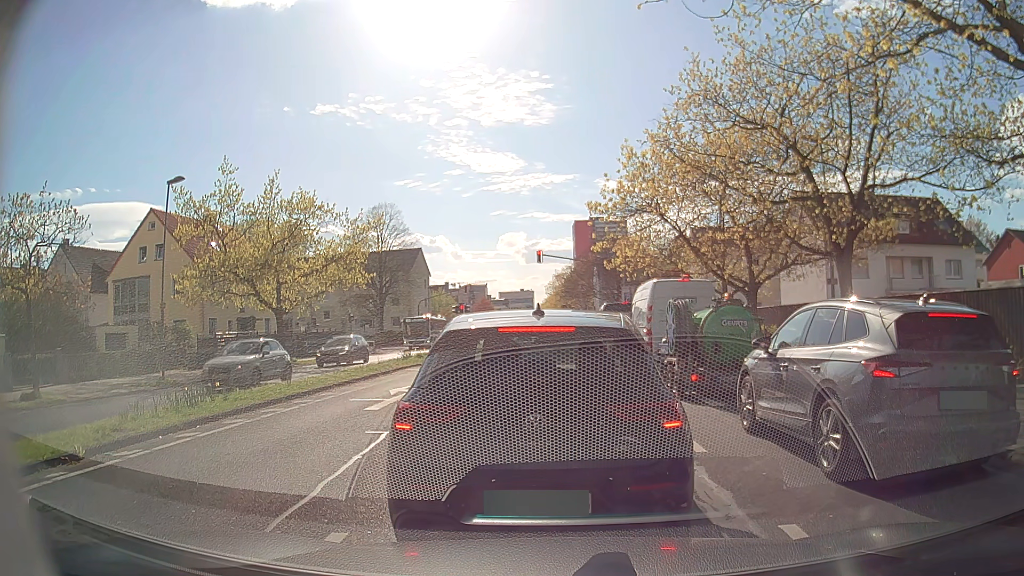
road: secondary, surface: asphalt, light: Day
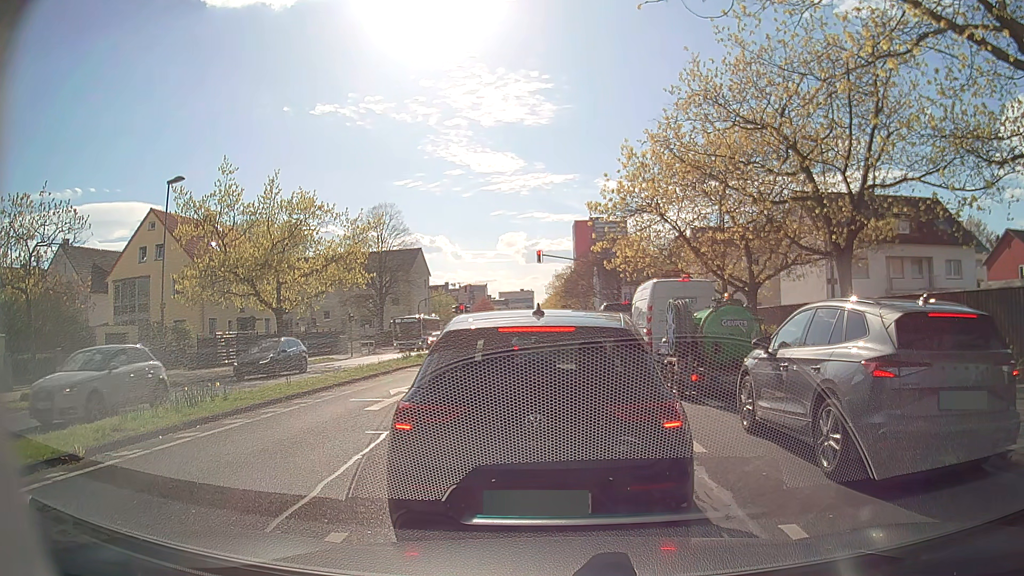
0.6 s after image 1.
(0.0, 0.0) m; 0°
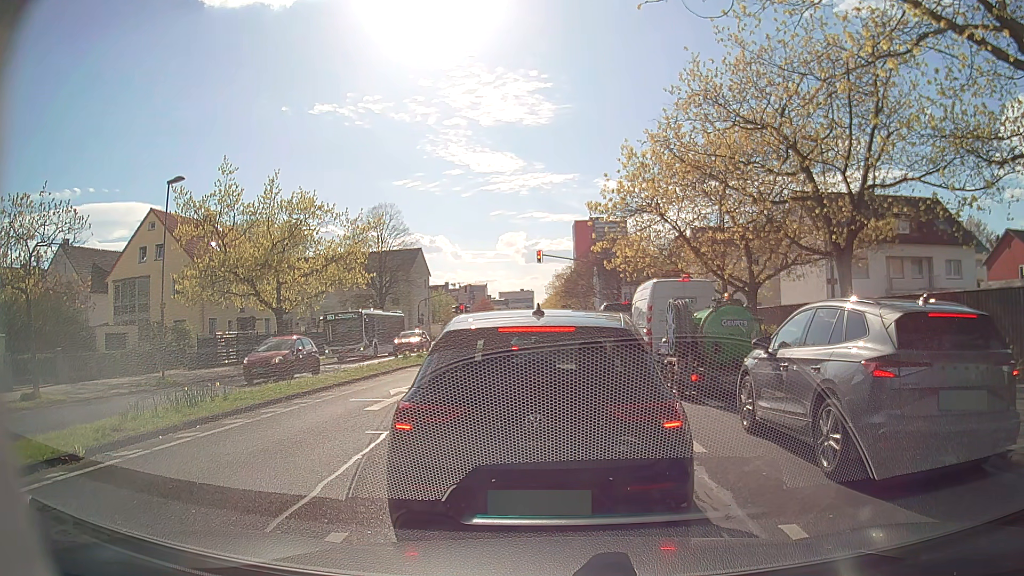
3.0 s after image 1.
(0.0, 0.0) m; 0°
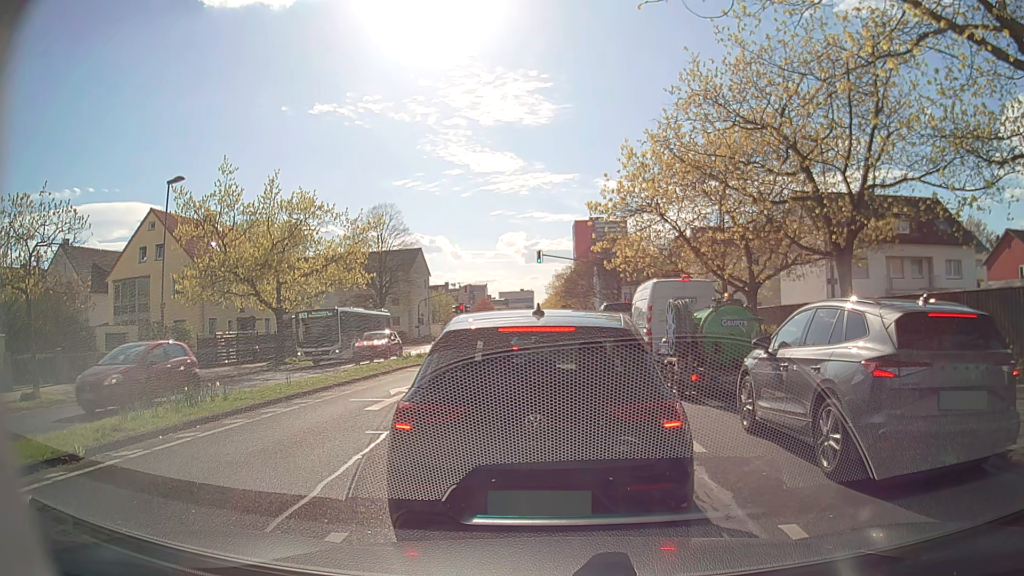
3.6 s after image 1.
(0.0, 0.0) m; 0°
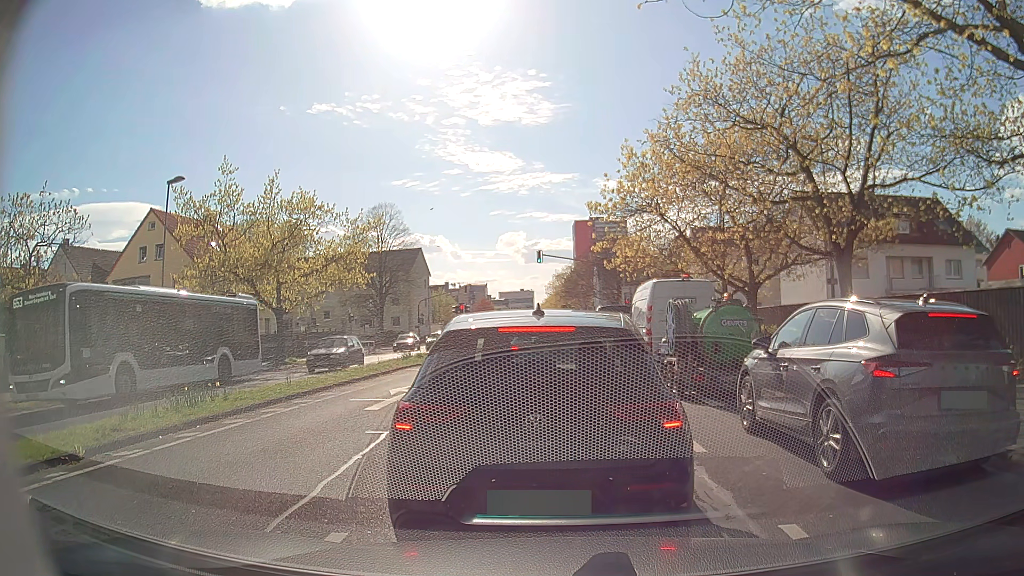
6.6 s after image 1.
(0.0, 0.0) m; 0°
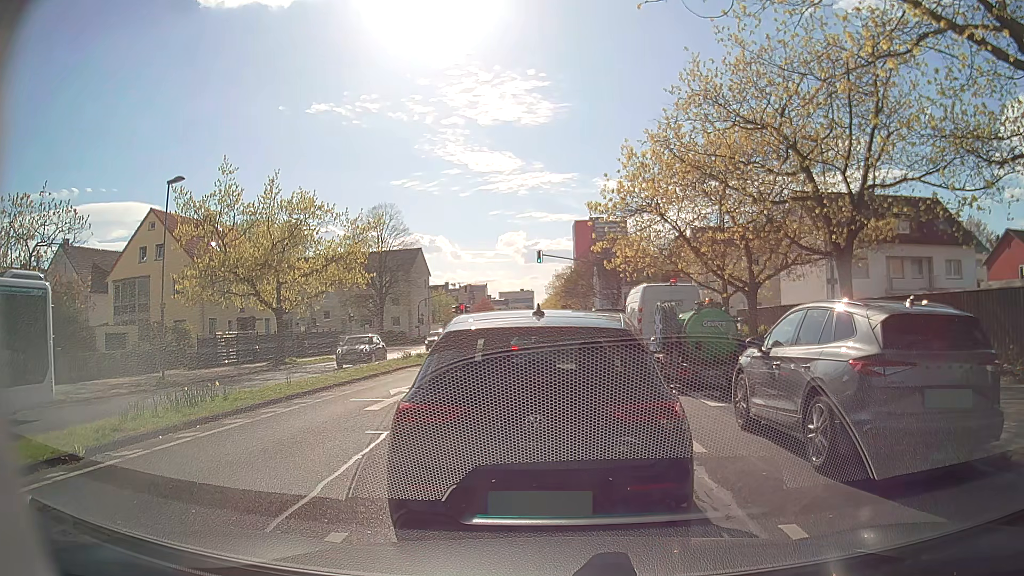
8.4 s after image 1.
(0.0, 0.0) m; 0°
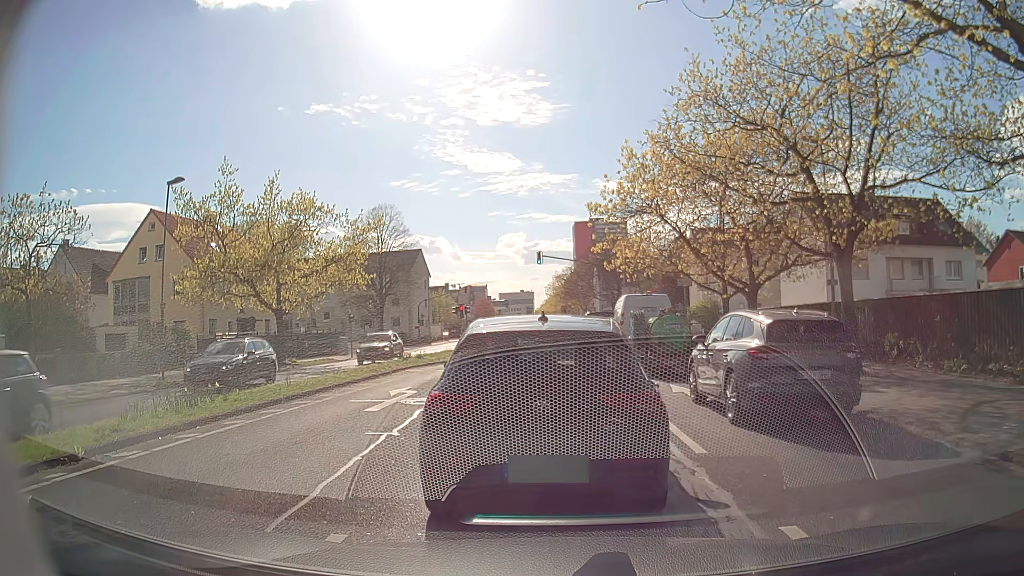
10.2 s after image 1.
(0.0, 0.0) m; 0°
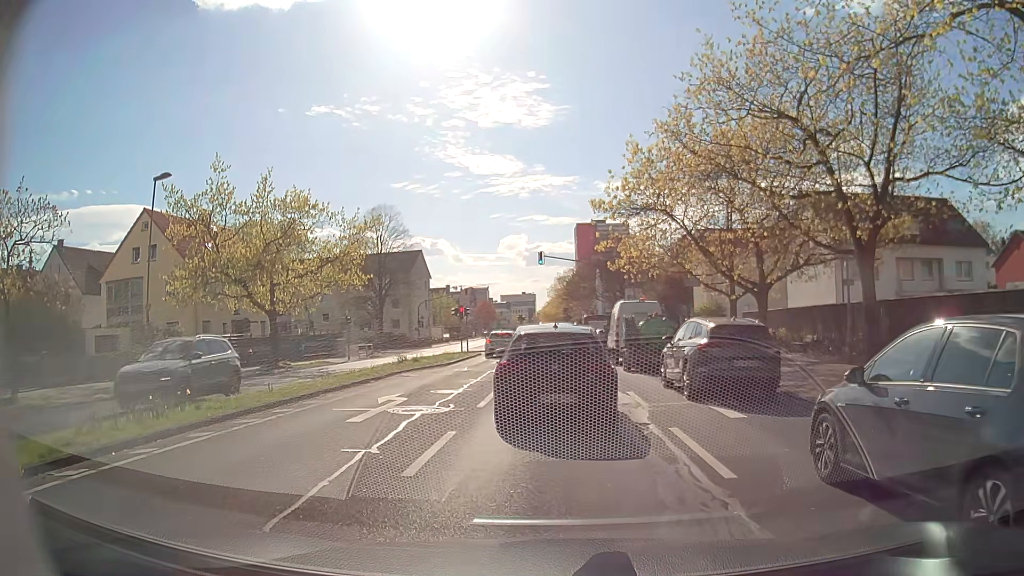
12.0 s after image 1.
(0.0, +1.2) m; 0°
